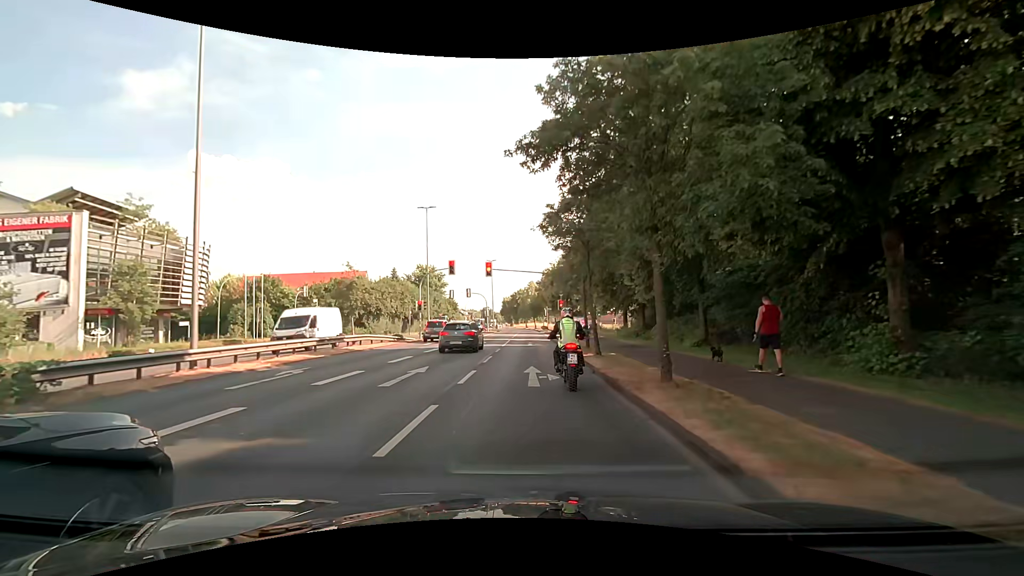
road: primary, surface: asphalt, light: Day
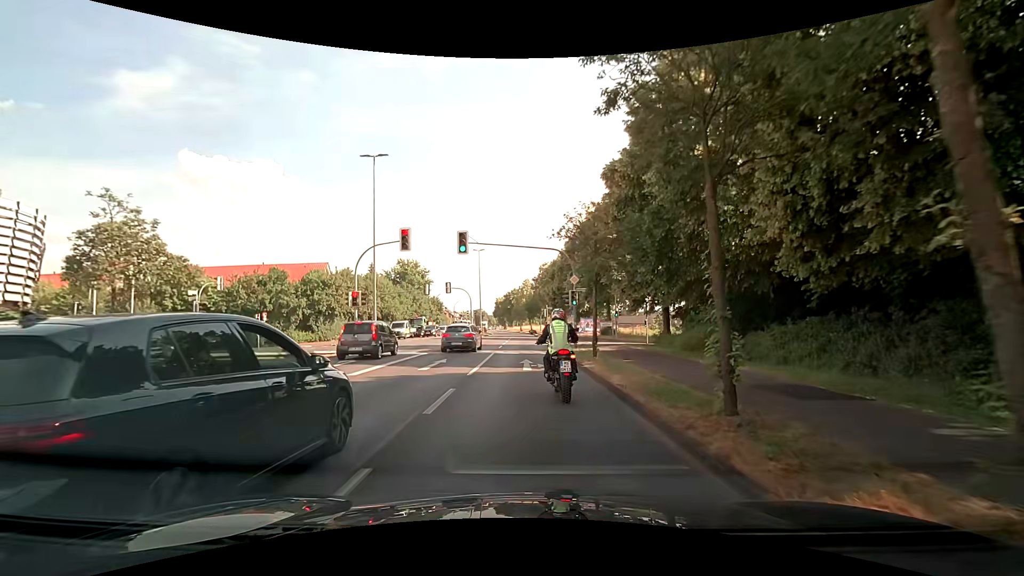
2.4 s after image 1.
(+0.1, +15.2) m; +2°
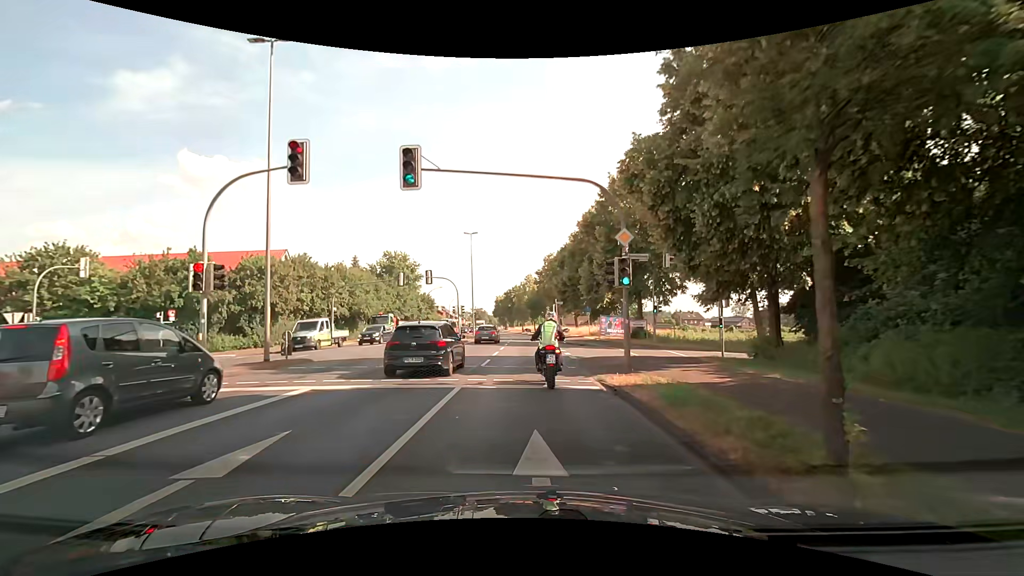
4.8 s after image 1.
(-0.3, +13.7) m; -1°
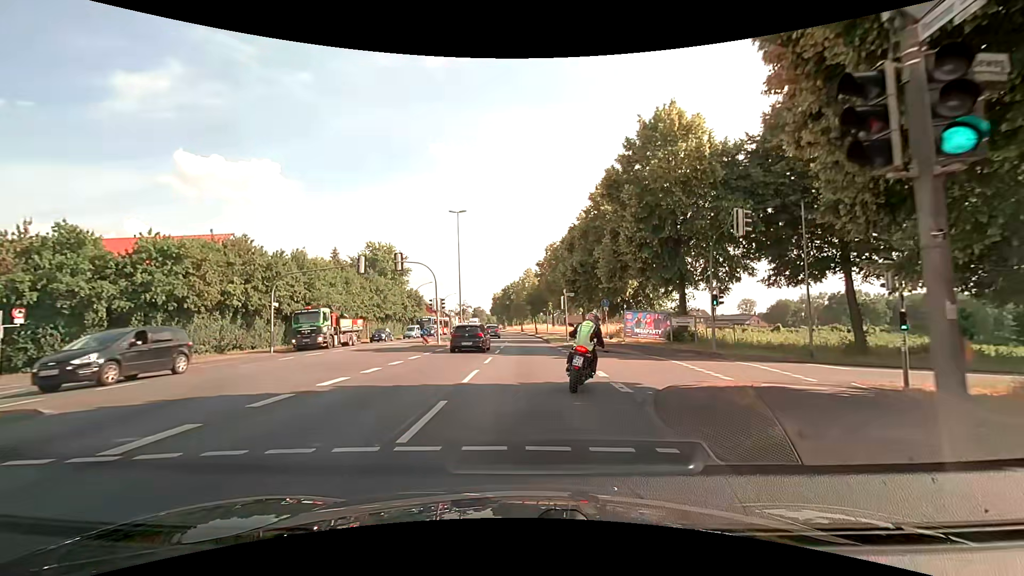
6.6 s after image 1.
(0.0, +11.0) m; 0°
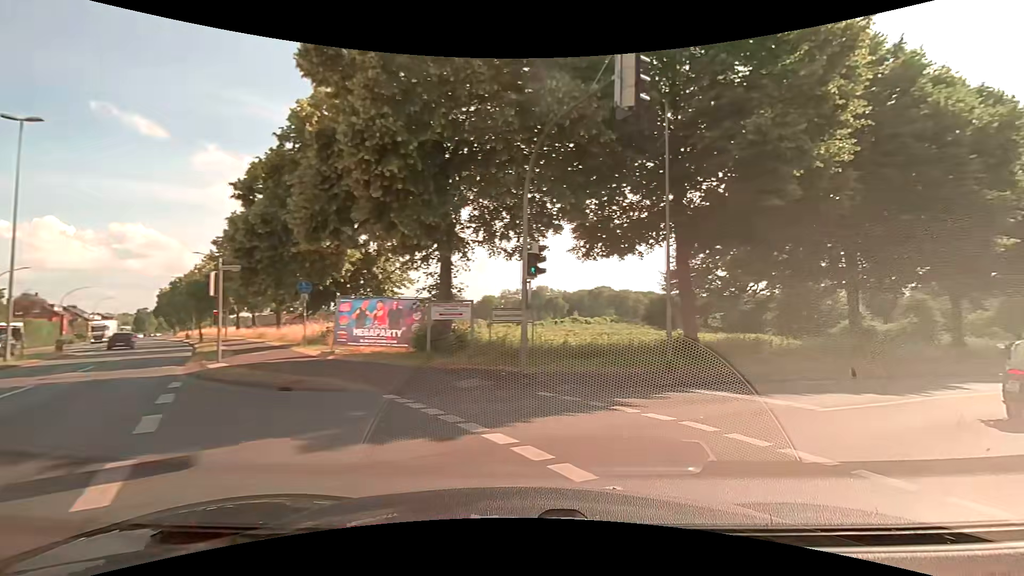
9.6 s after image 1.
(+2.0, +14.5) m; +32°
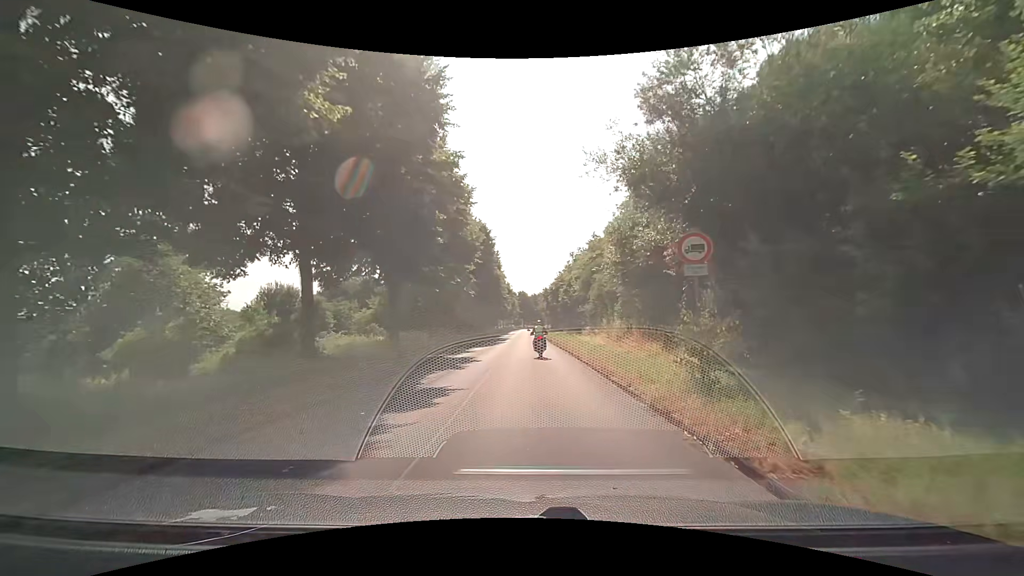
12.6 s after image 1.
(+11.9, +13.8) m; +60°
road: unclassified
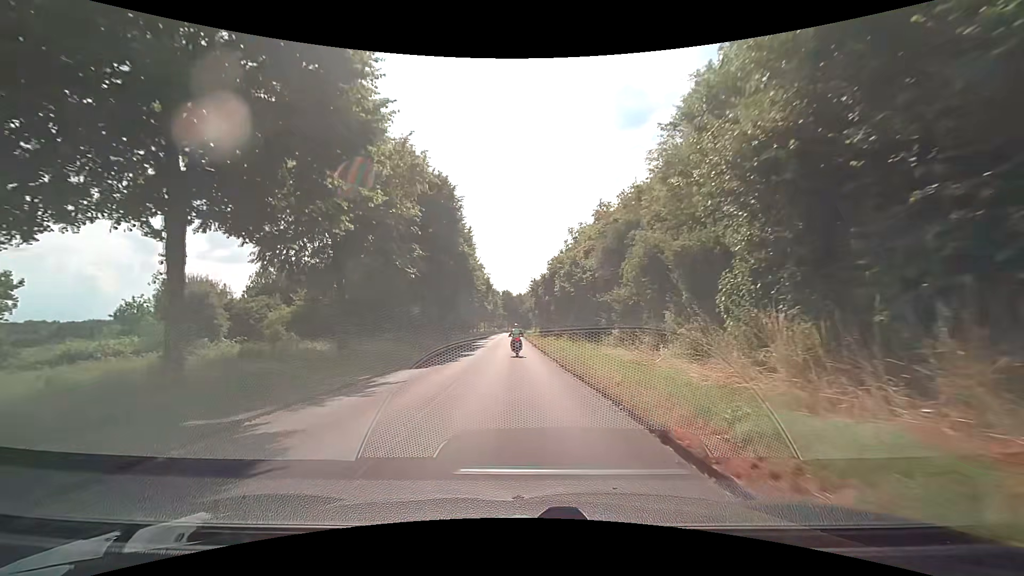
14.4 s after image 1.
(-0.1, +18.4) m; 0°
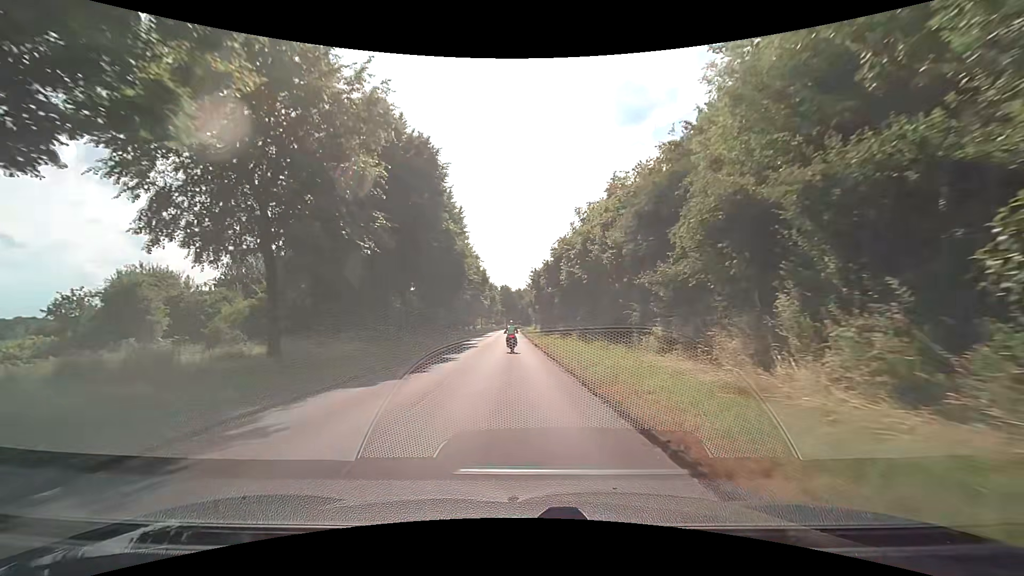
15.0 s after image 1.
(0.0, +7.1) m; 0°
(0, +10) (0, +20) (-1, +30) (-1, +40) (-1, +50) (-1, +60) (-2, +70) (-2, +80) (-3, +90) (-3, +100) m
